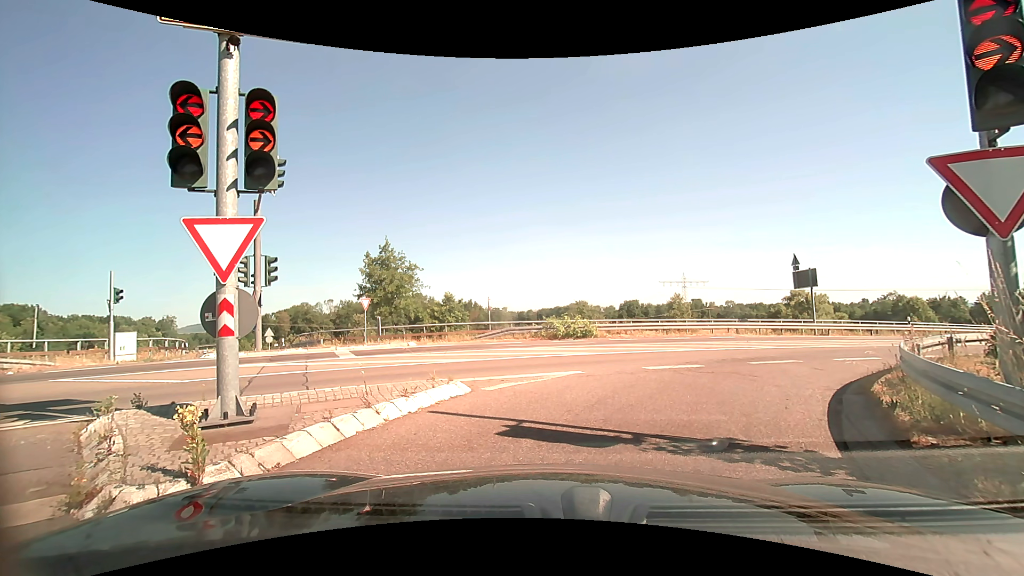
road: trunk_link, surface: asphalt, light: Day
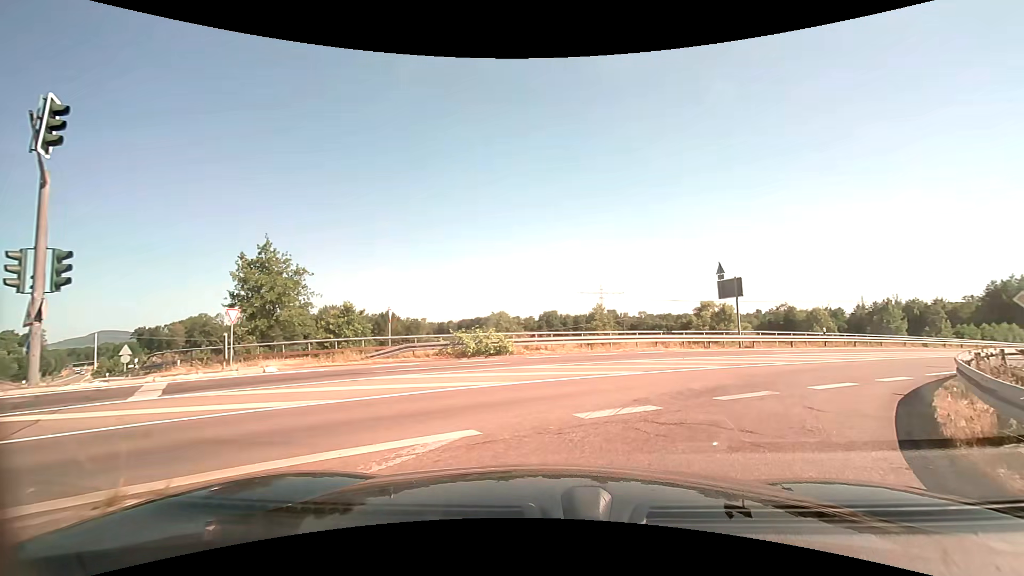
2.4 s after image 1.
(+0.4, +4.6) m; +12°
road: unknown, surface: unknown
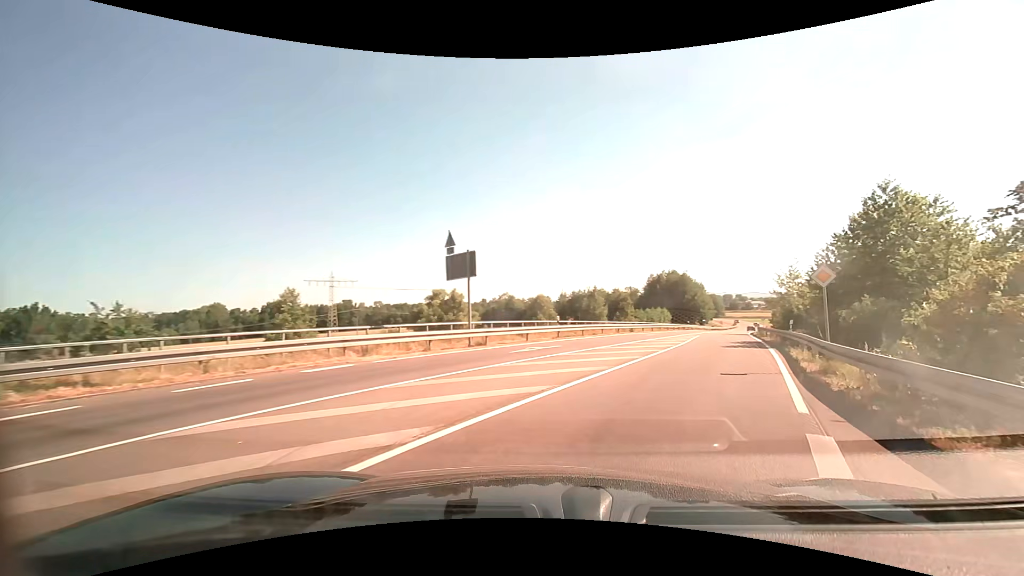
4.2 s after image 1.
(+2.5, +10.5) m; +28°
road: secondary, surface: asphalt
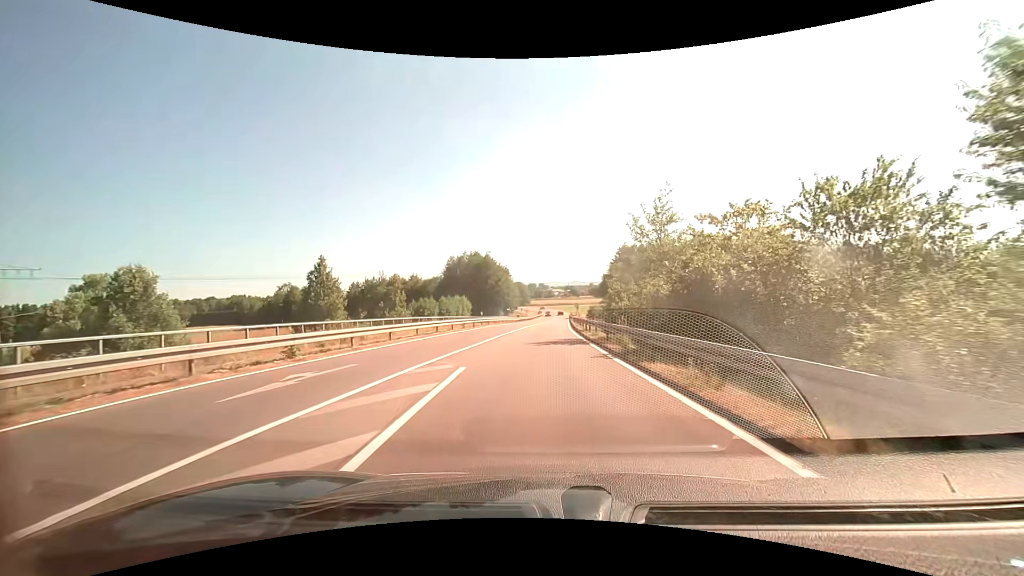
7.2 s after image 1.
(+8.8, +28.3) m; +21°
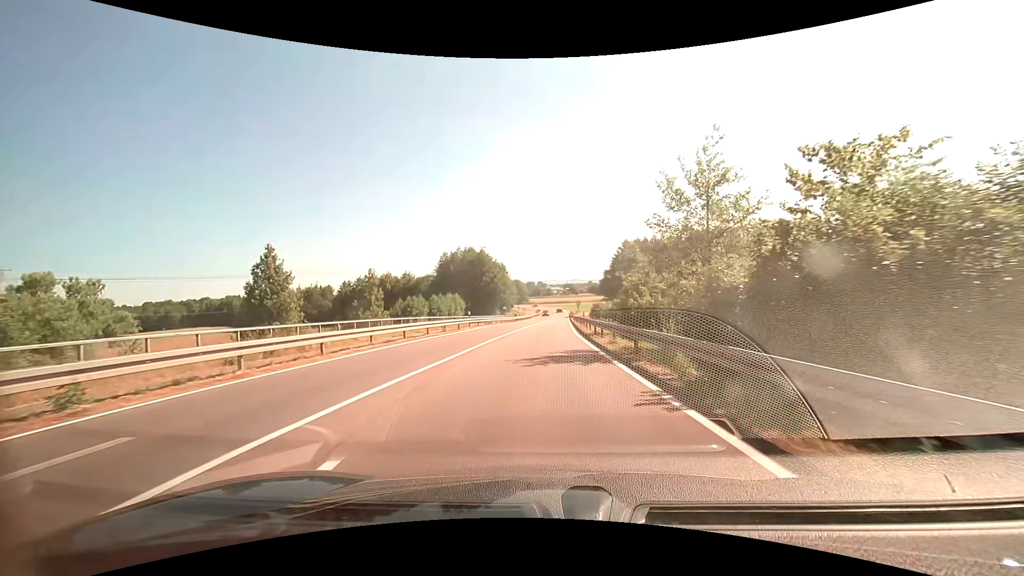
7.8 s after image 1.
(0.0, +6.9) m; +1°
